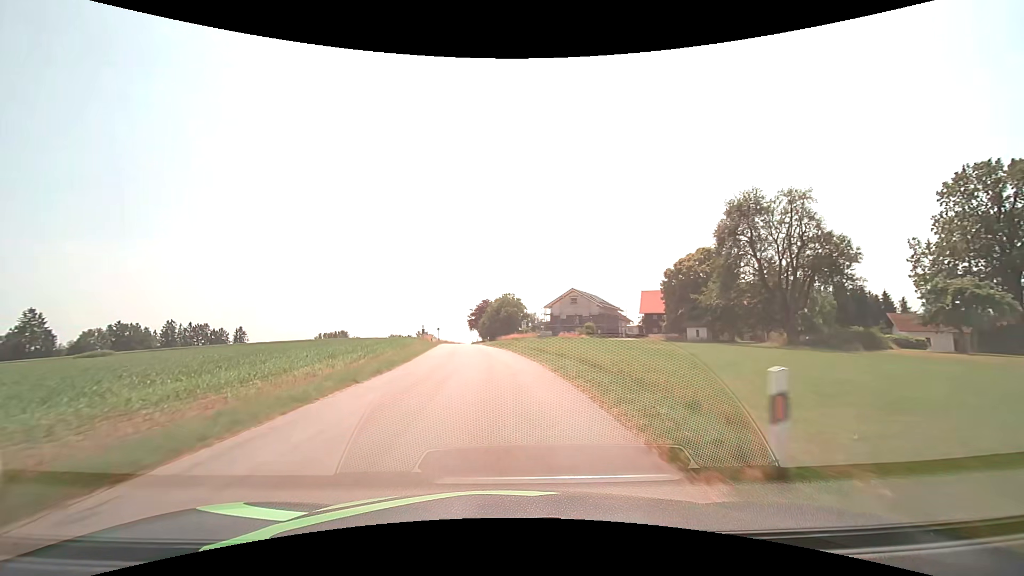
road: tertiary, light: Day
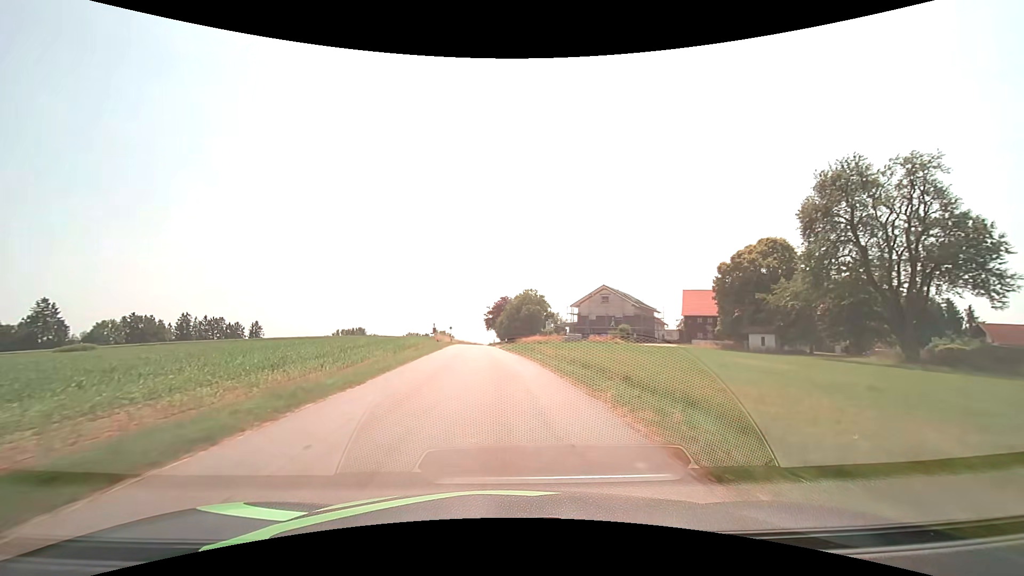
(-0.3, +10.6) m; -3°
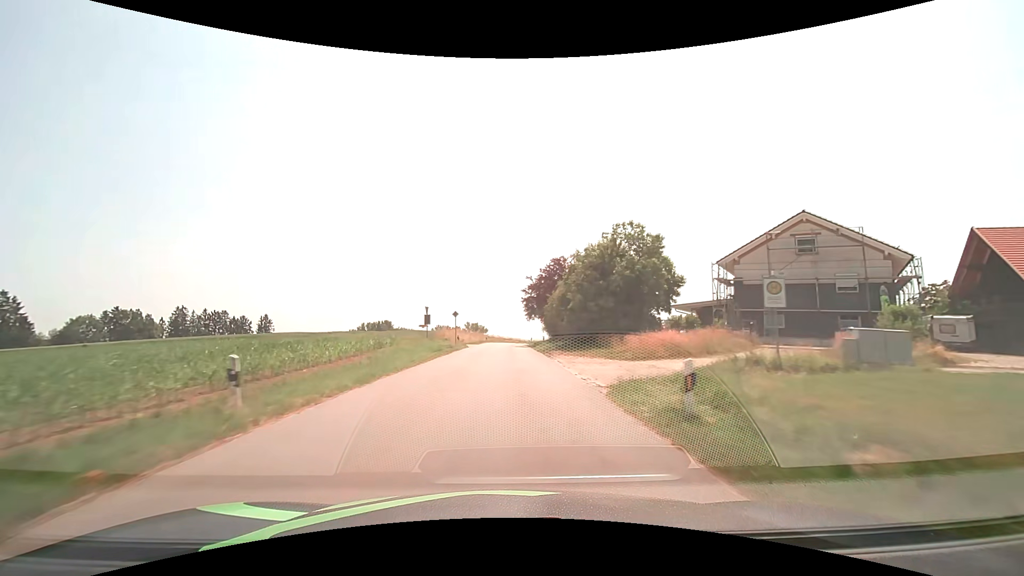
(-2.2, +42.9) m; -4°
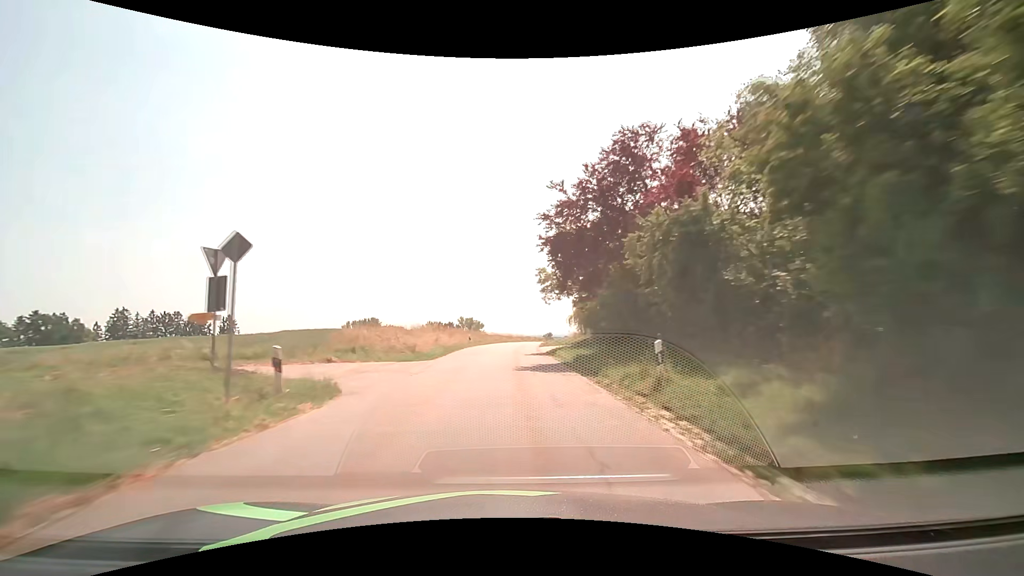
(+0.1, +32.6) m; 0°
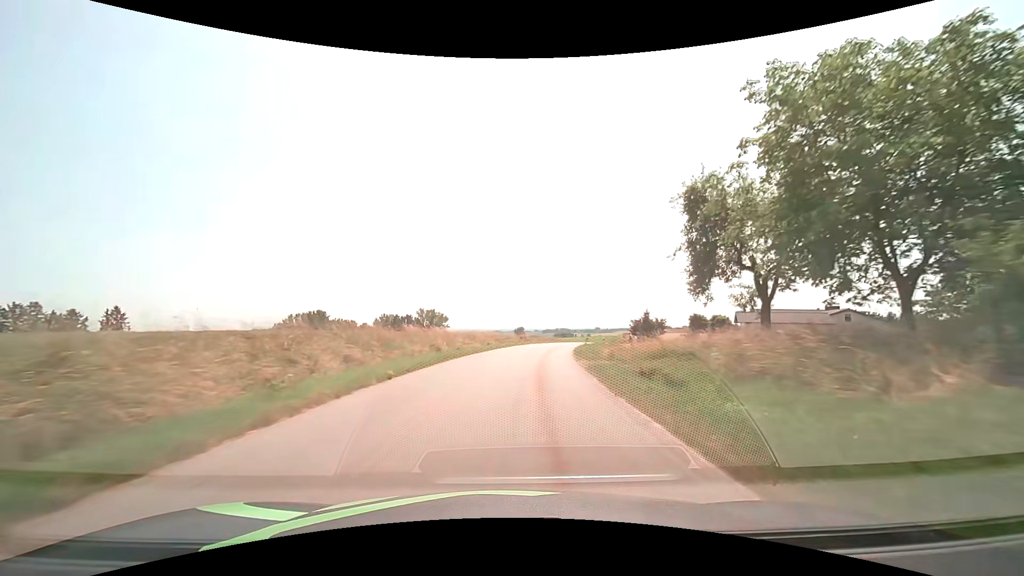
(+0.5, +43.6) m; +3°
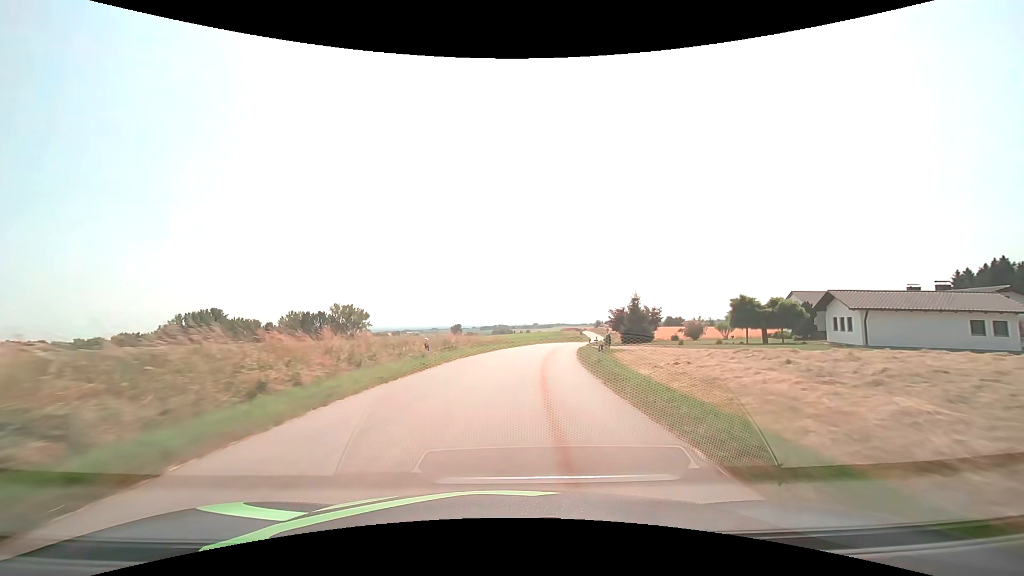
(+2.0, +32.7) m; +7°
(0, +10) (+1, +20) (+2, +30) (+3, +40) (+5, +50) (+7, +59) (+9, +69) (+12, +79) (+15, +88) (+17, +98) m
